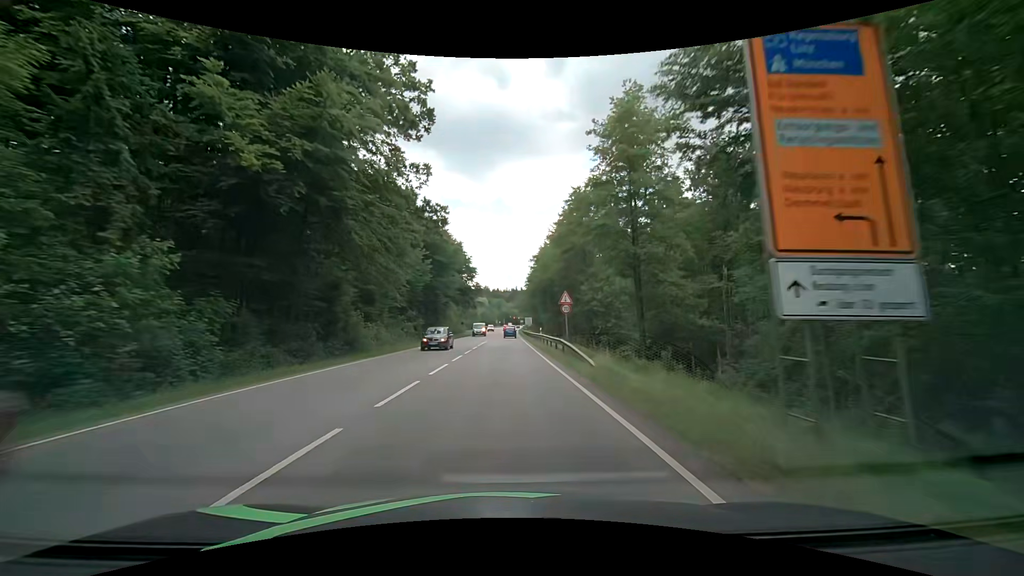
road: secondary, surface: asphalt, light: Day
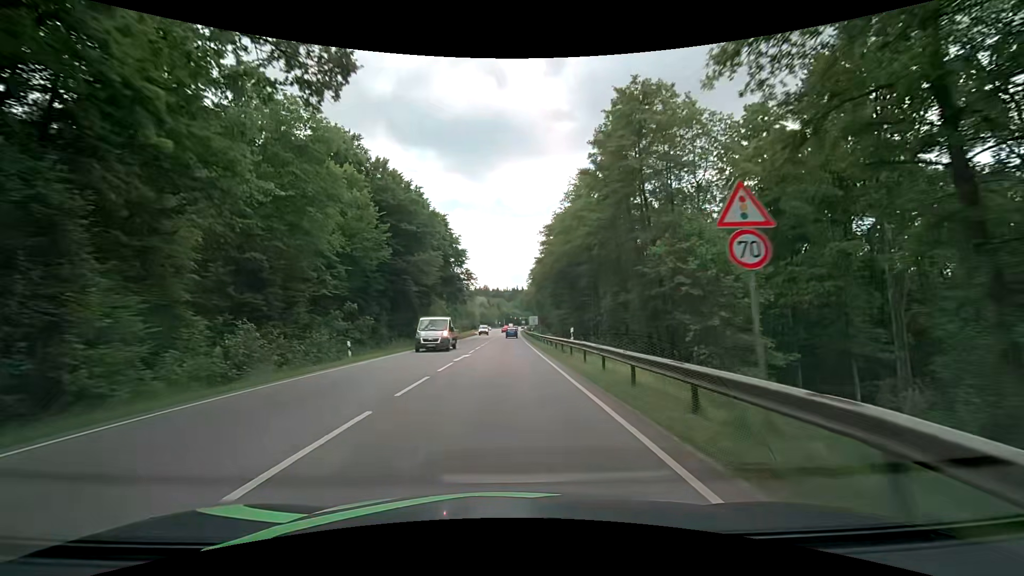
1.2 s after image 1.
(-0.1, +22.5) m; 0°
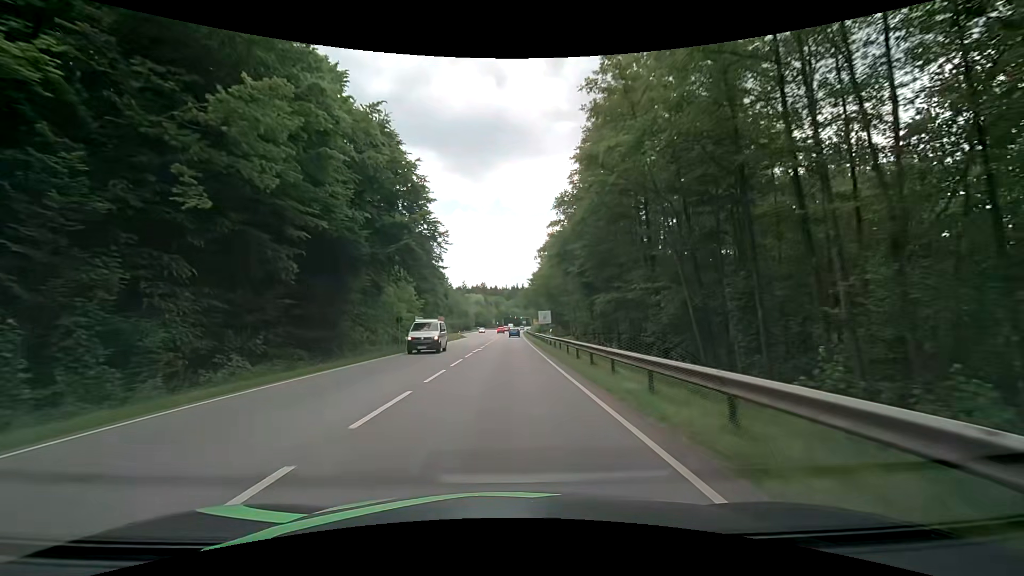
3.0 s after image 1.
(+0.1, +33.1) m; 0°
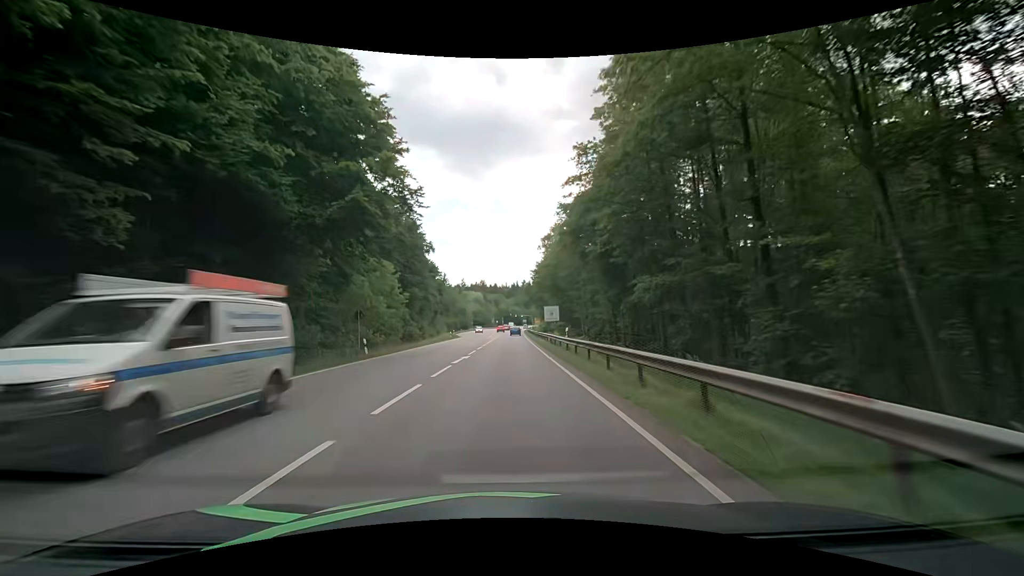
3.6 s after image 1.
(0.0, +10.9) m; 0°
